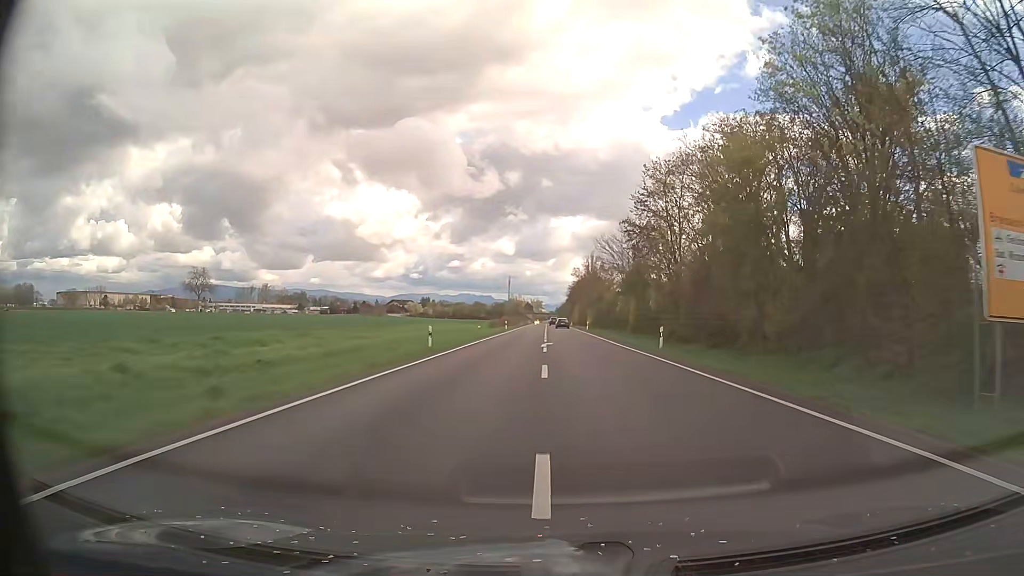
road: secondary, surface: asphalt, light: Day
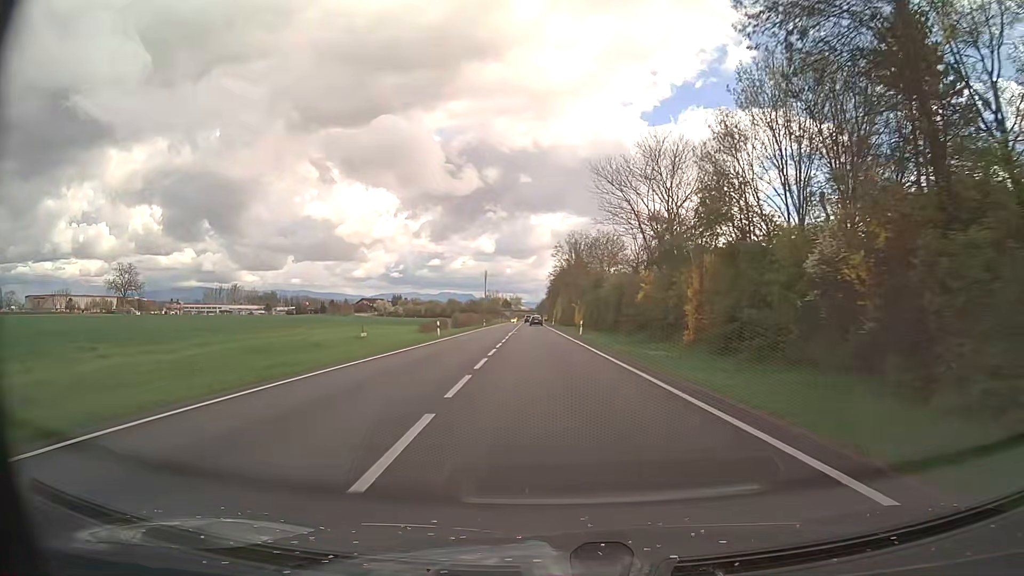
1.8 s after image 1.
(+1.0, +34.2) m; +2°
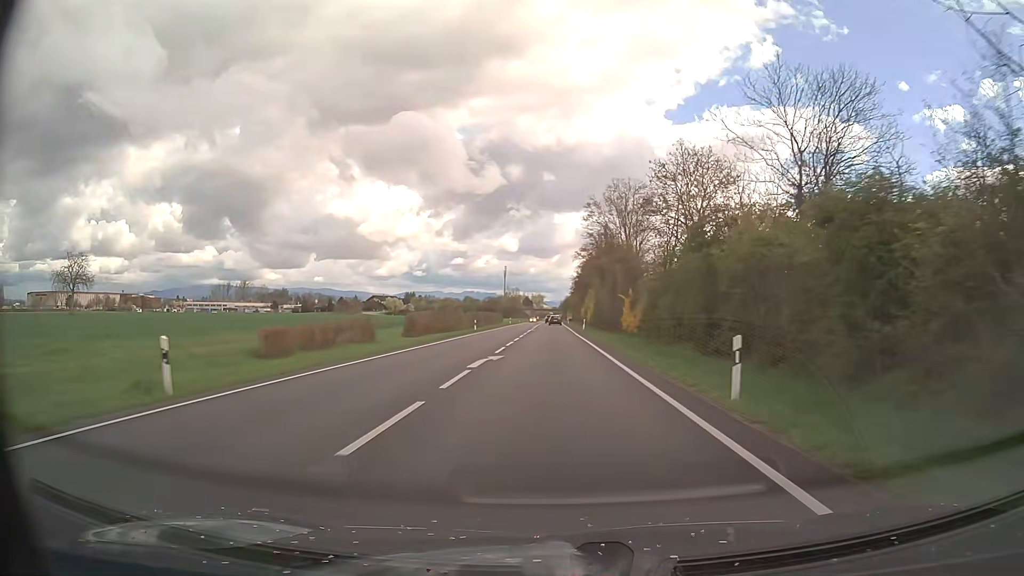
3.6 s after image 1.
(-0.6, +34.7) m; -2°
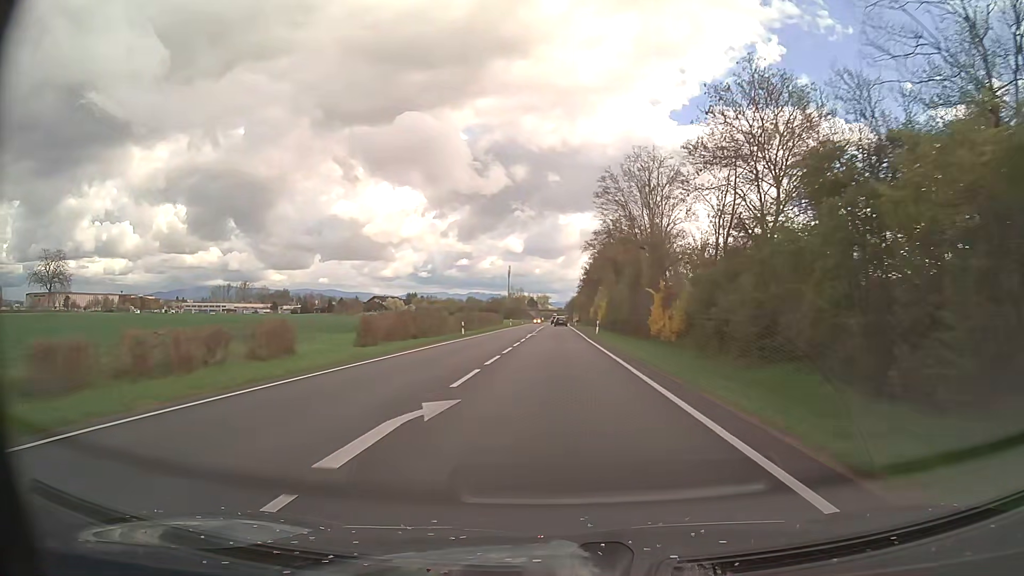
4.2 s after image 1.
(-0.1, +11.6) m; -1°
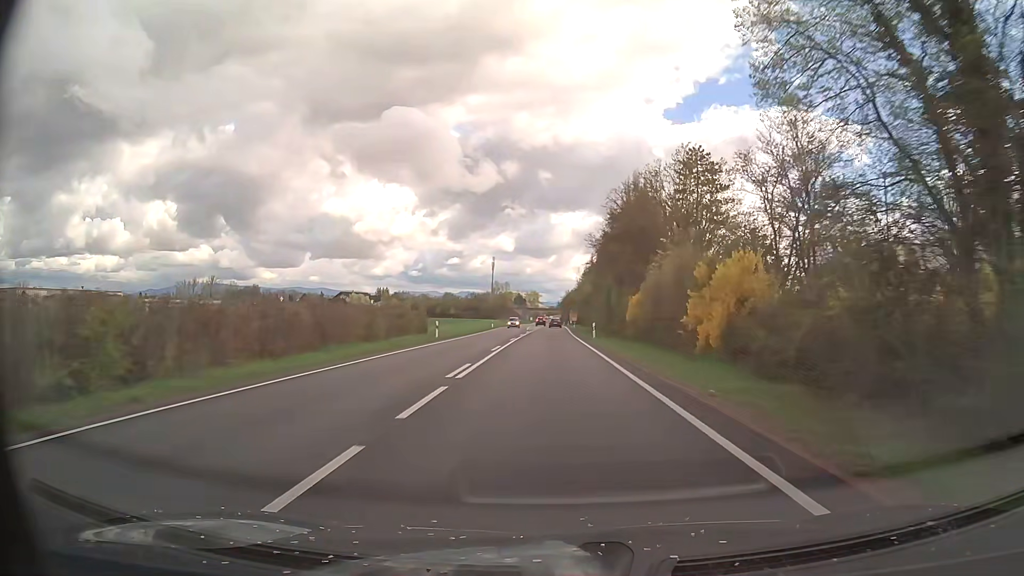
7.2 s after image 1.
(+0.3, +58.2) m; +1°
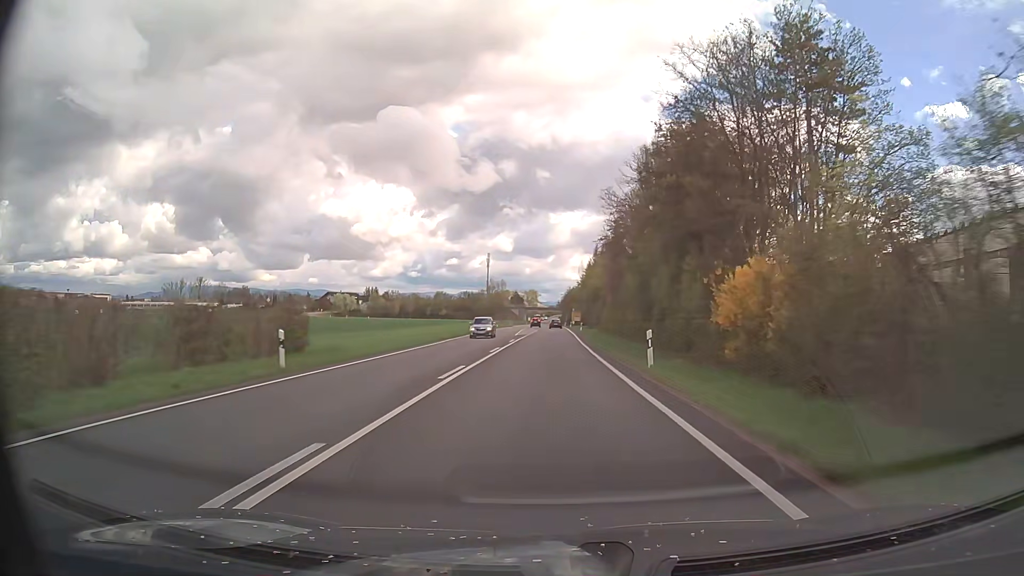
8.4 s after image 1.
(0.0, +24.0) m; 0°
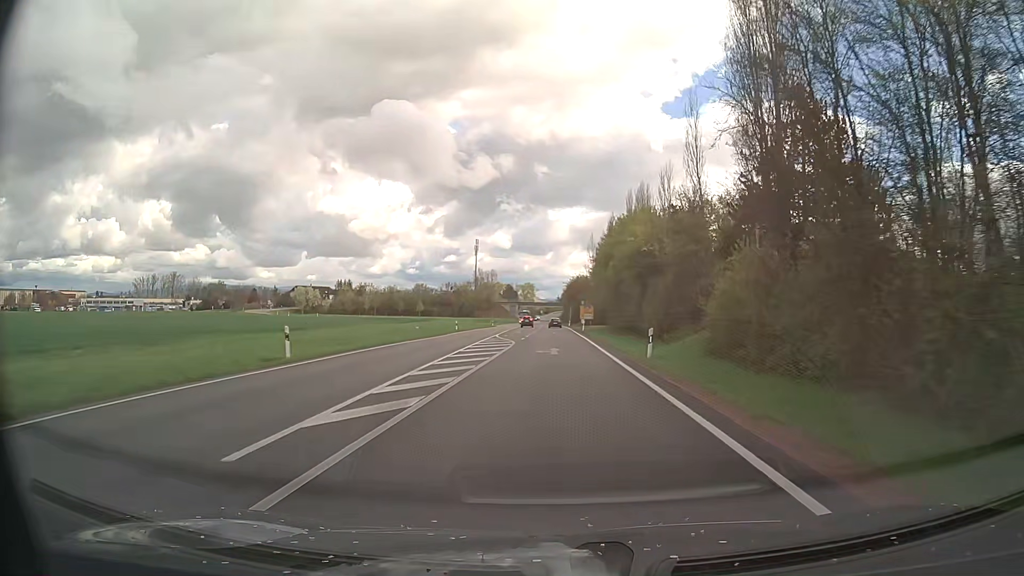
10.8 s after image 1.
(-0.1, +49.5) m; 0°
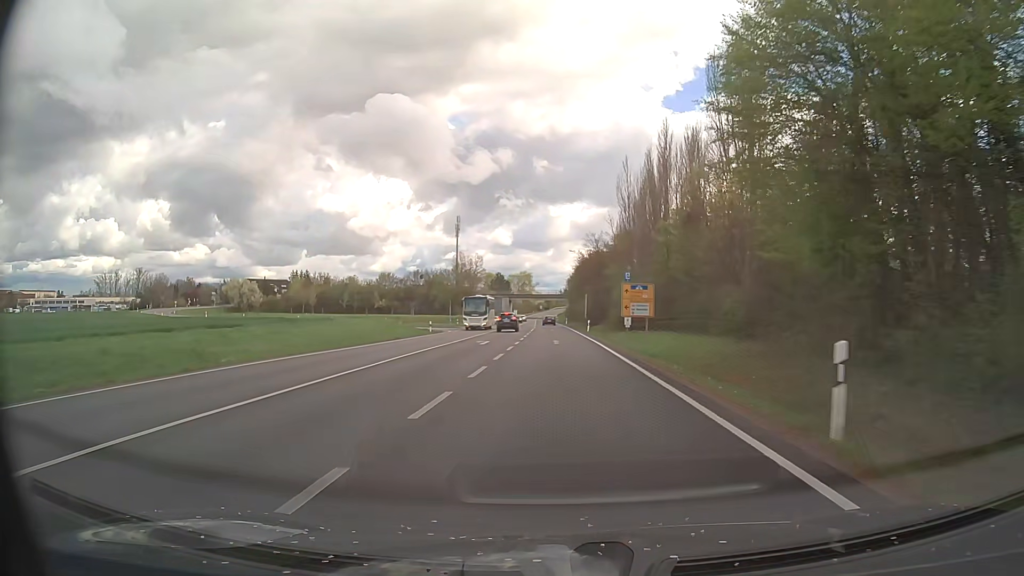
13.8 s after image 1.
(+0.1, +61.1) m; 0°
(0, +10) (0, +20) (0, +30) (0, +40) (0, +50) (0, +60) (0, +70) (0, +80) (0, +90) (0, +100) m
